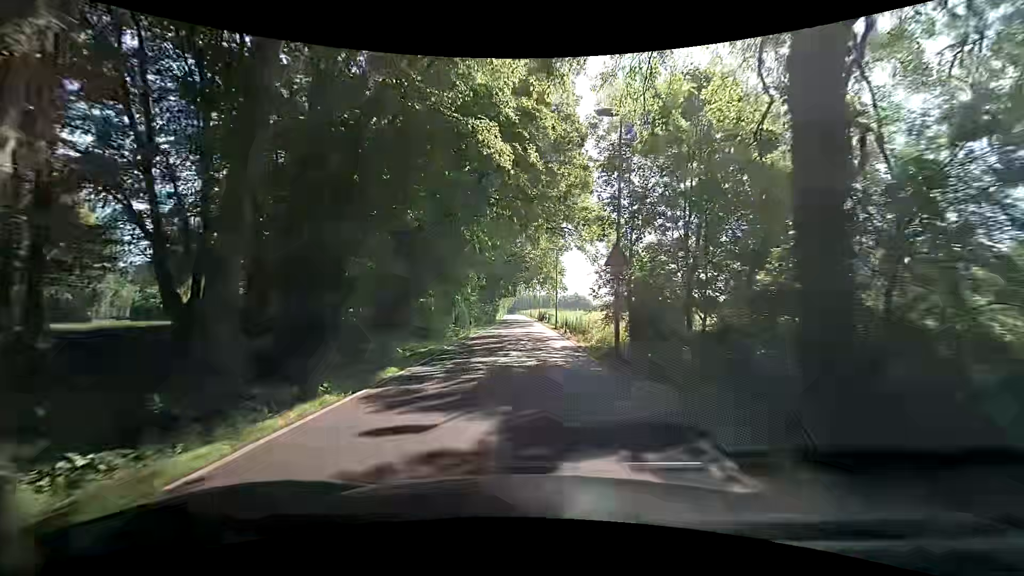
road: tertiary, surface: asphalt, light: Day
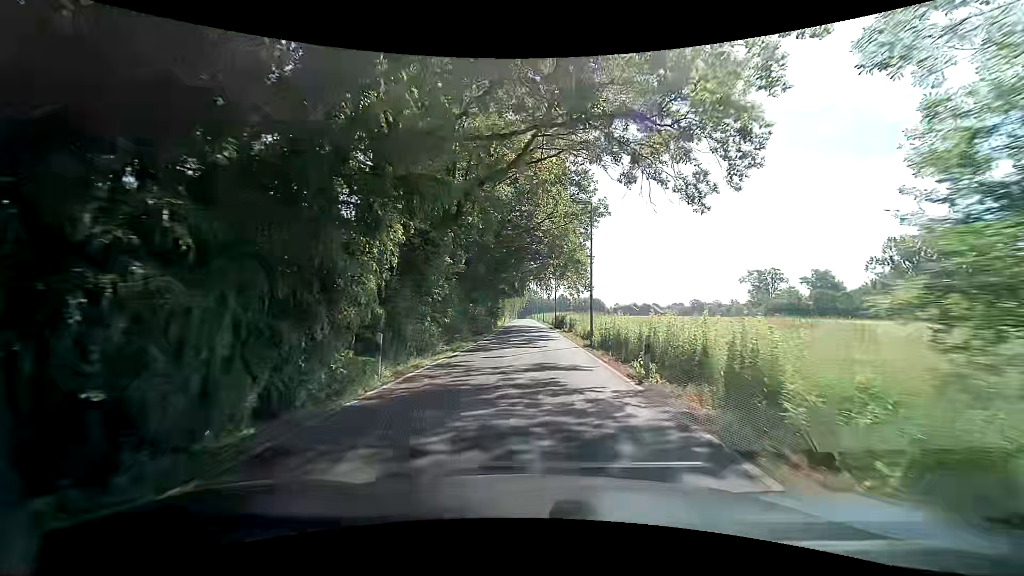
(0.0, +19.9) m; +1°
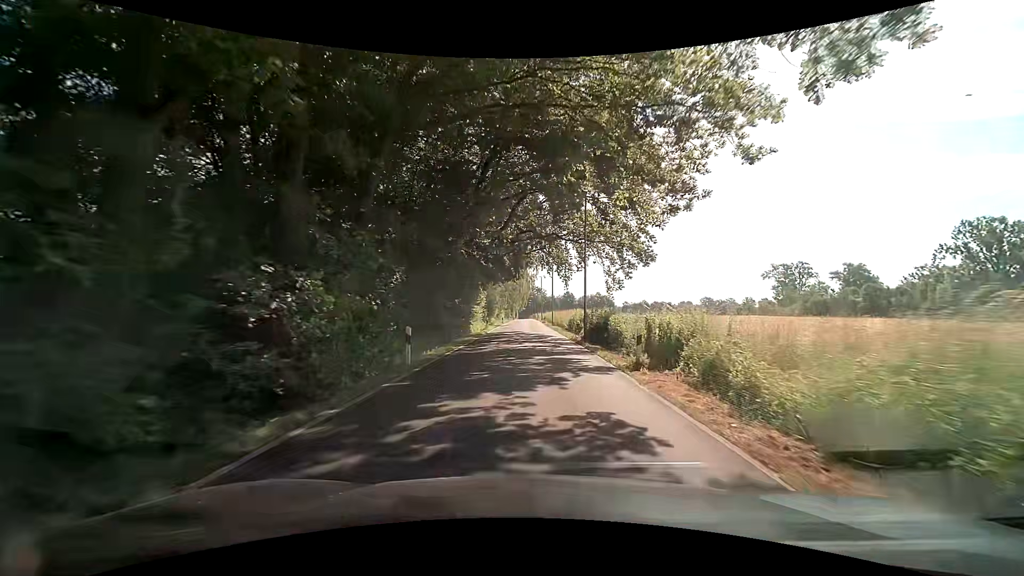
(-0.7, +29.2) m; -1°
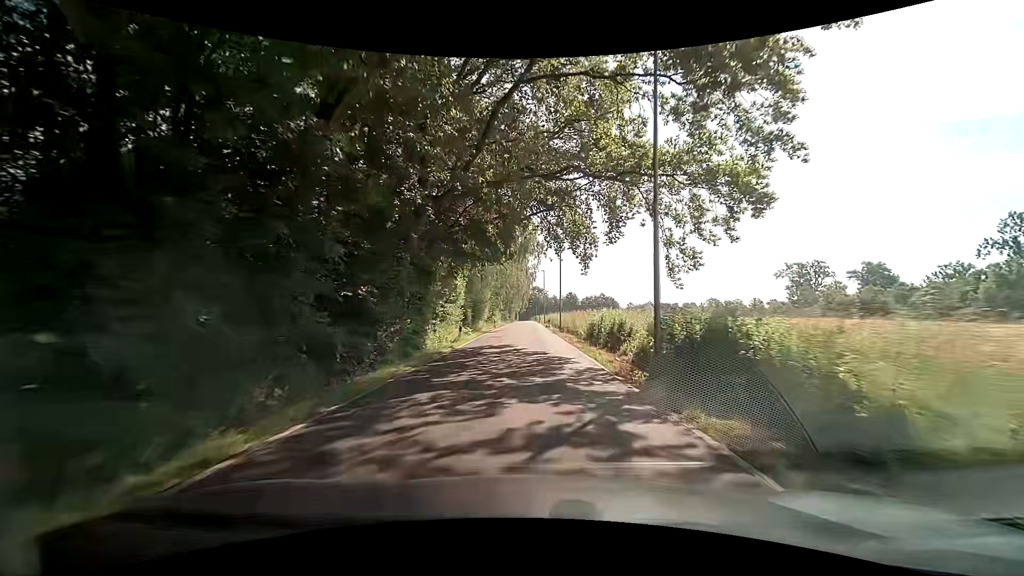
(-0.2, +14.6) m; 0°
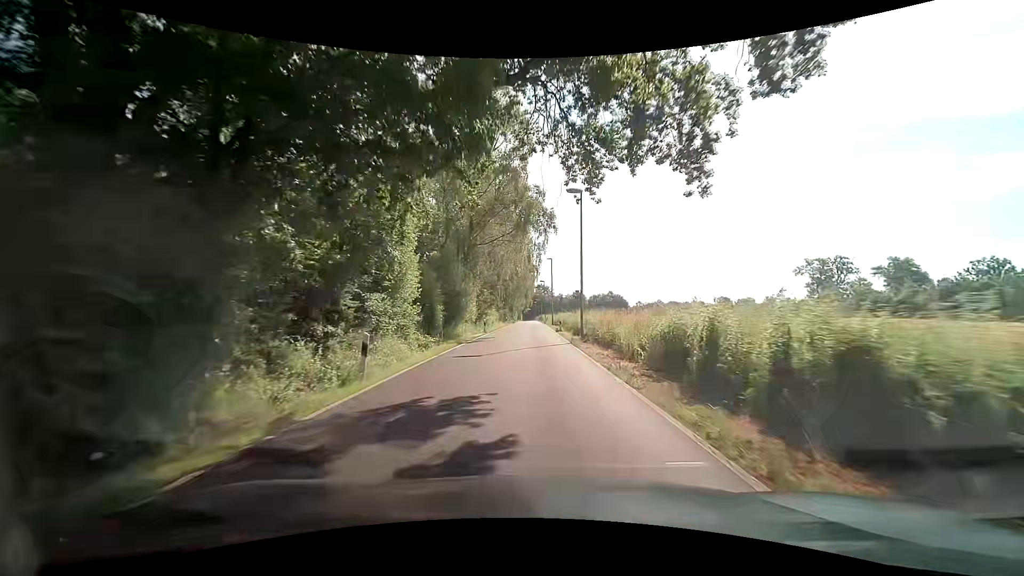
(-0.2, +14.5) m; 0°
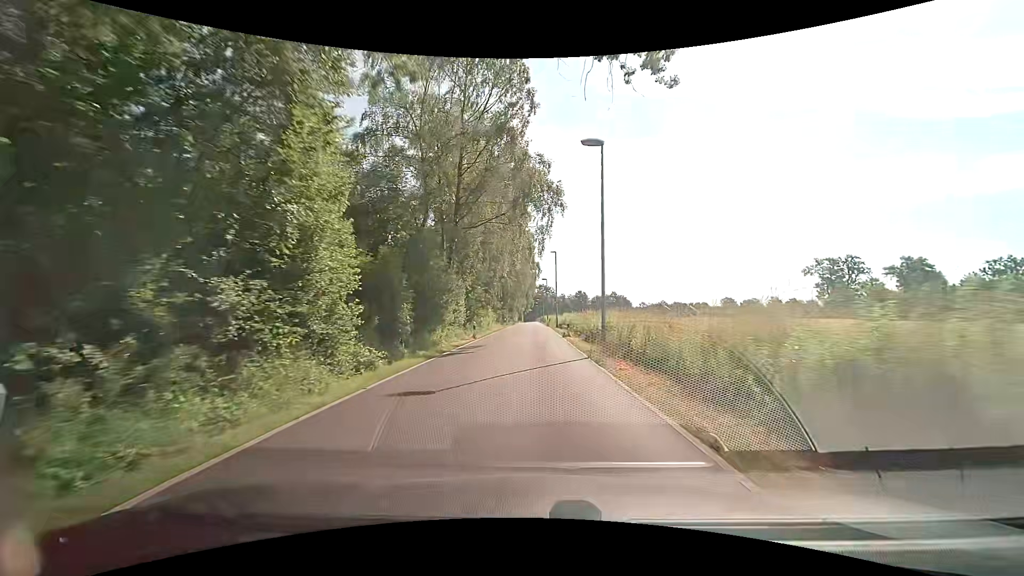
(-0.1, +7.2) m; -2°
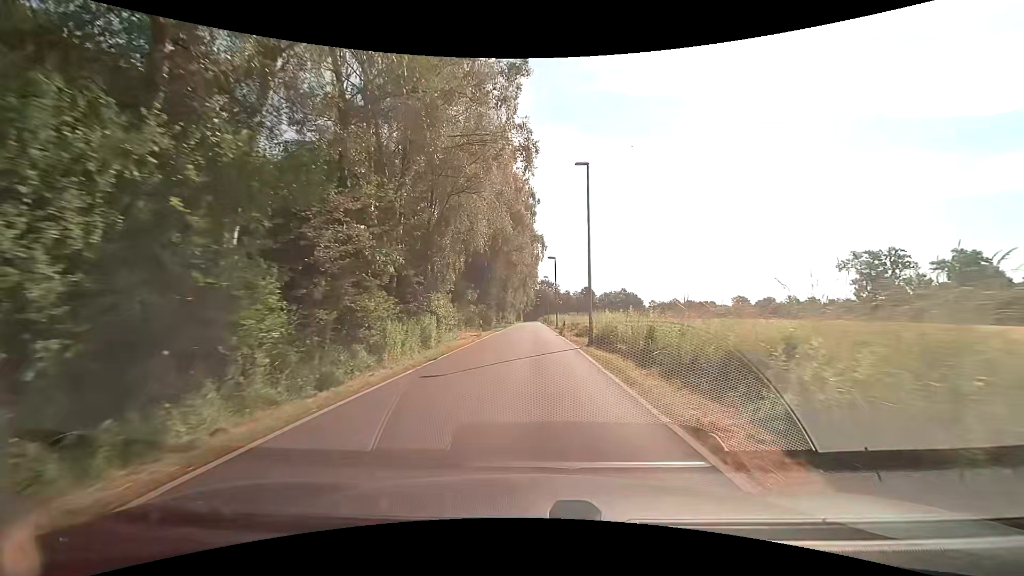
(+0.2, +29.1) m; 0°
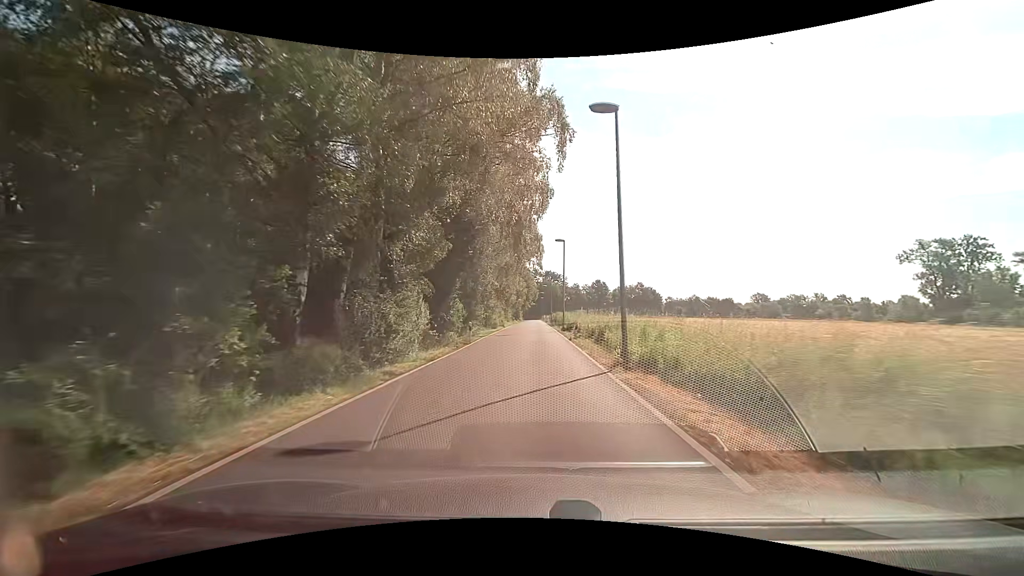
(+0.1, +36.9) m; 0°
(0, +10) (0, +20) (0, +30) (0, +40) (0, +50) (0, +60) (0, +70) (0, +80) (-1, +90) (-1, +100) m
